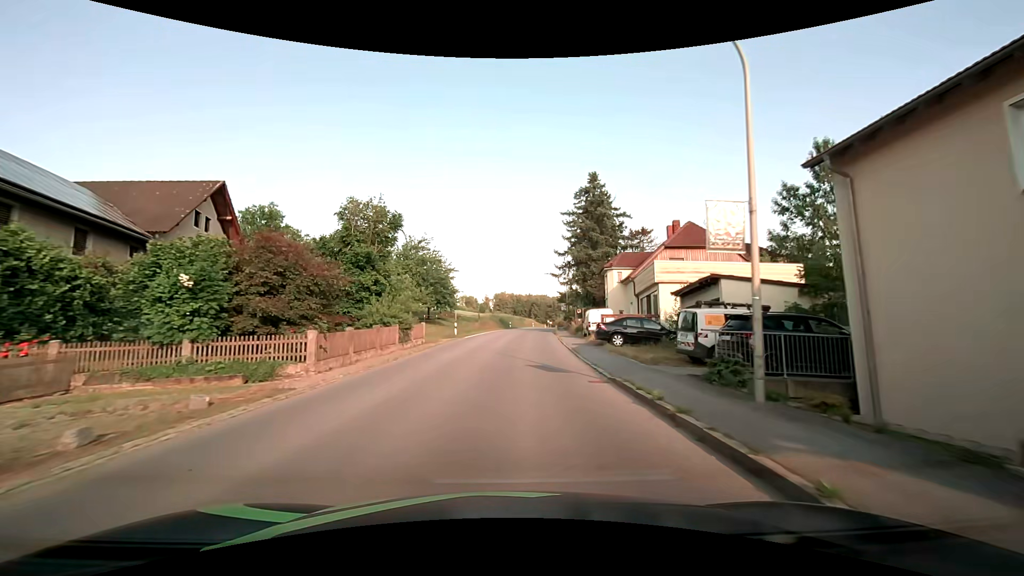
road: secondary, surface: asphalt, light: Day
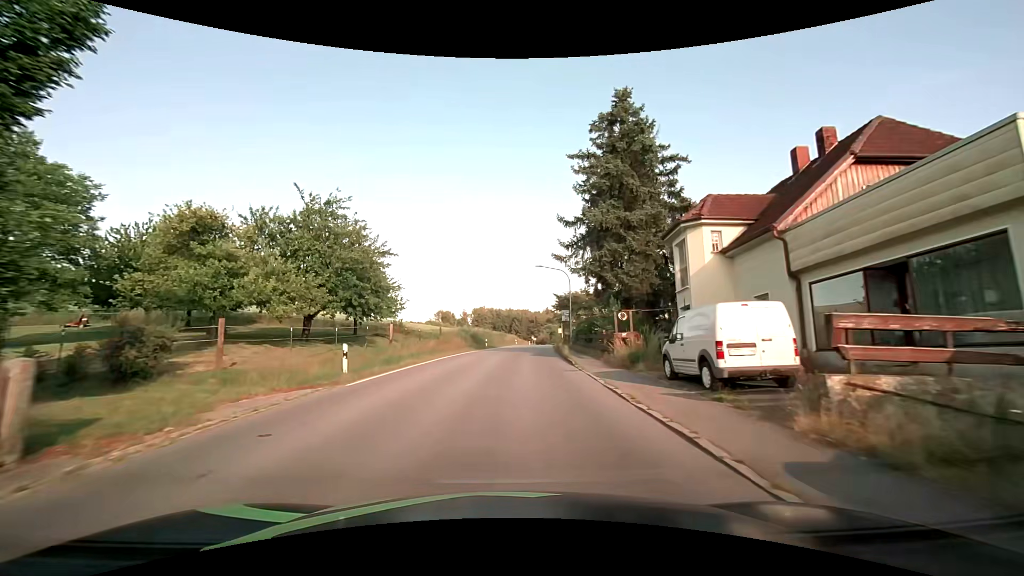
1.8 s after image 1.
(+0.5, +22.2) m; +2°
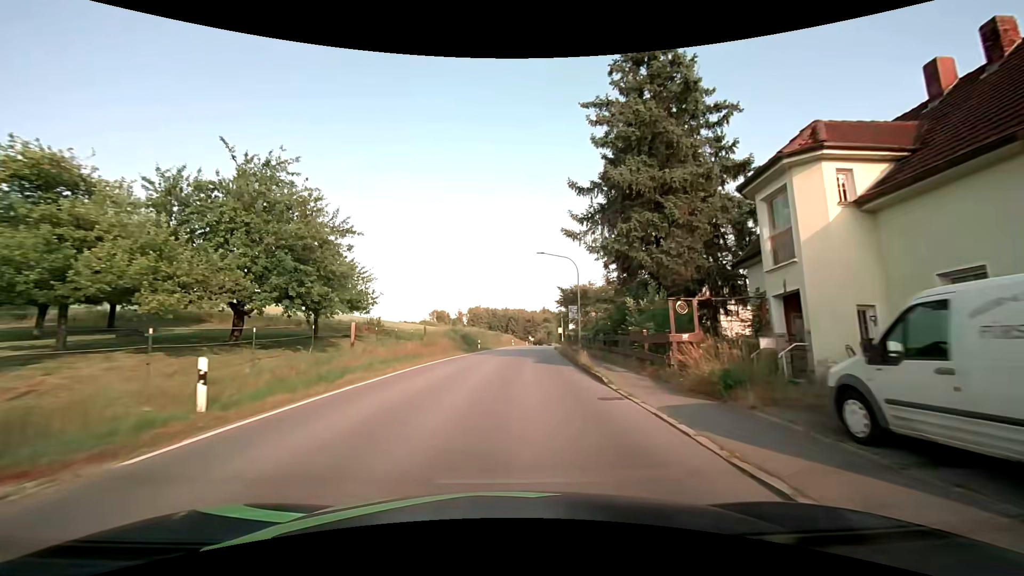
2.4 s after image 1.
(0.0, +7.3) m; +1°
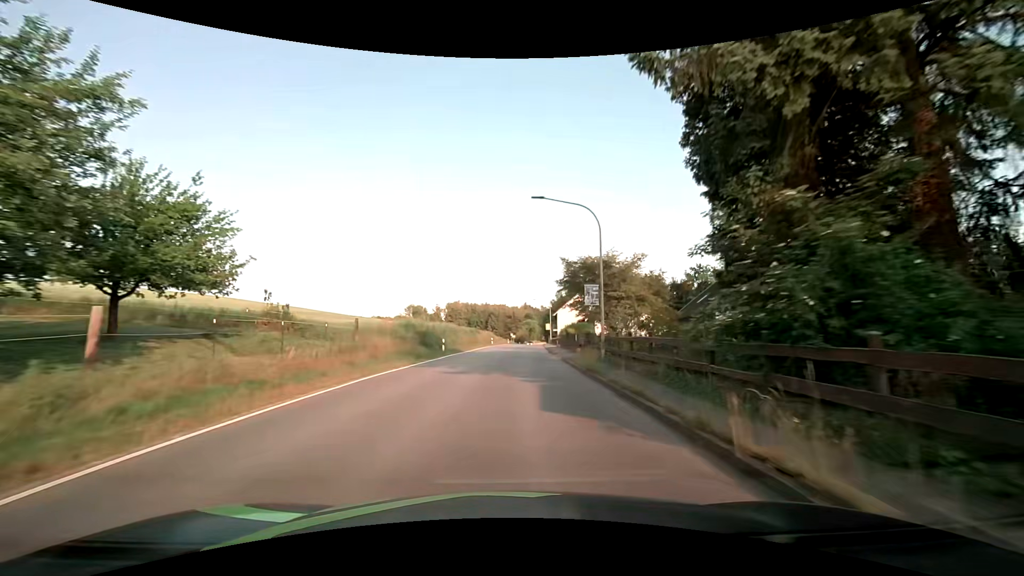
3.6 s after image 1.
(+0.1, +14.8) m; +2°
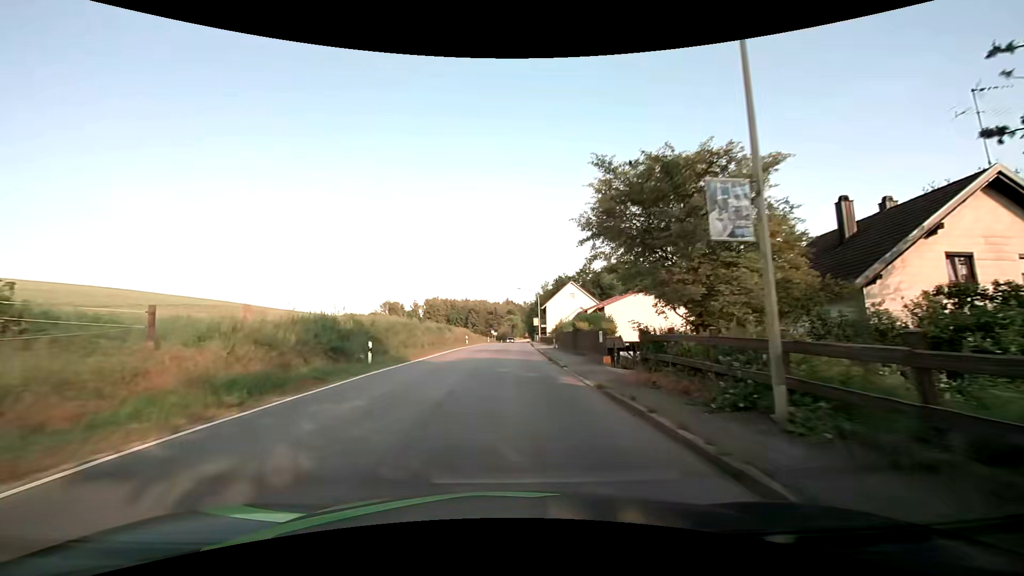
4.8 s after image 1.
(+0.3, +15.0) m; +2°
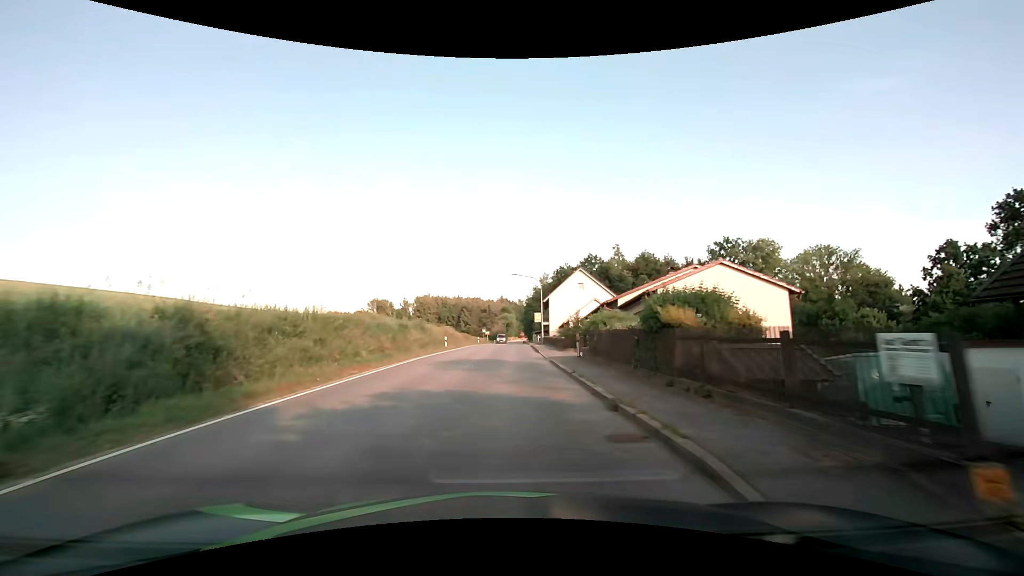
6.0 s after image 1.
(+0.1, +15.2) m; +1°
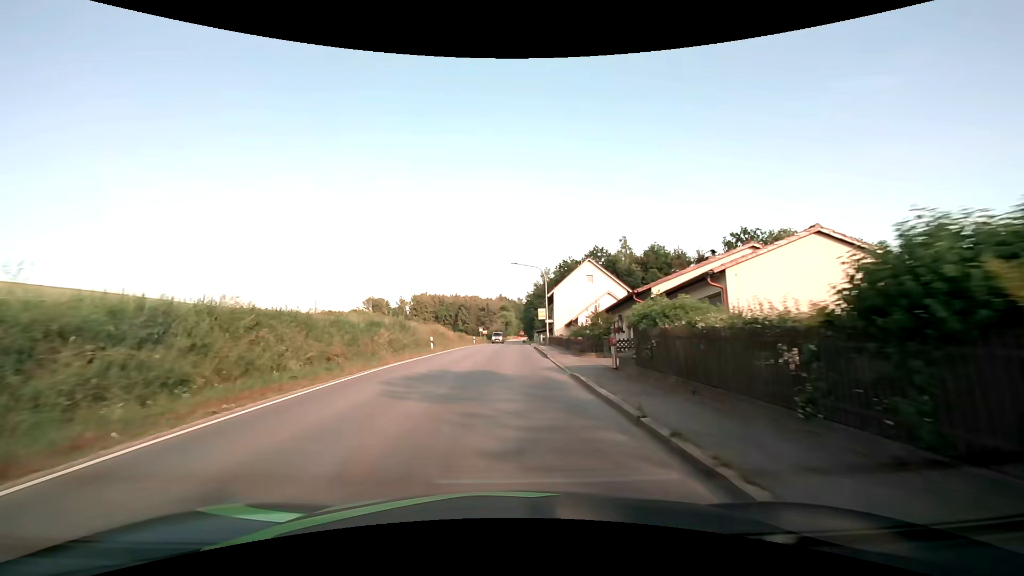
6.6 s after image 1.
(0.0, +7.6) m; 0°
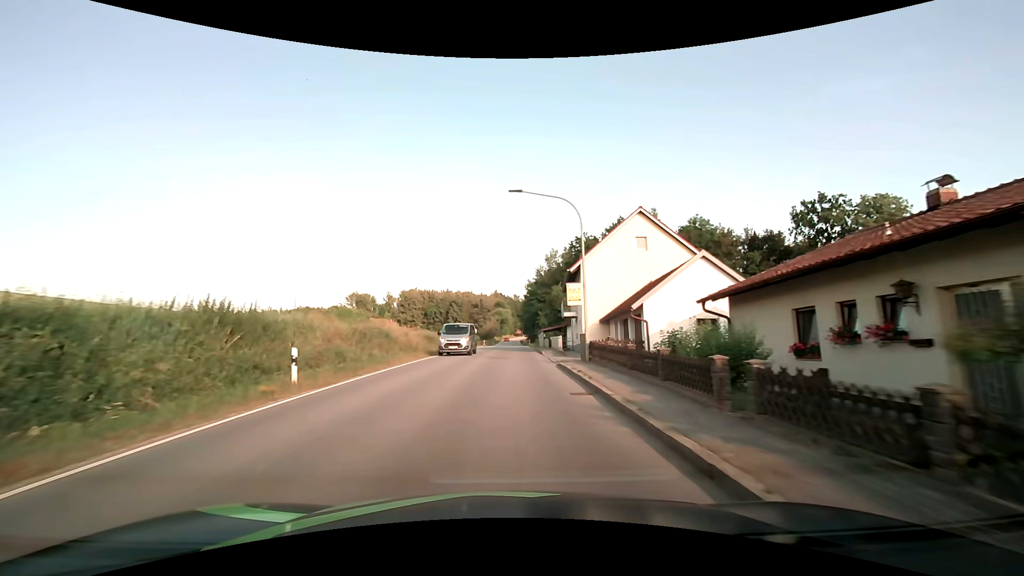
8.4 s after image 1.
(0.0, +22.8) m; 0°
(0, +10) (0, +20) (0, +30) (0, +40) (+1, +50) (+1, +60) (+1, +70) (+1, +80) (+1, +90) (+1, +100) m
